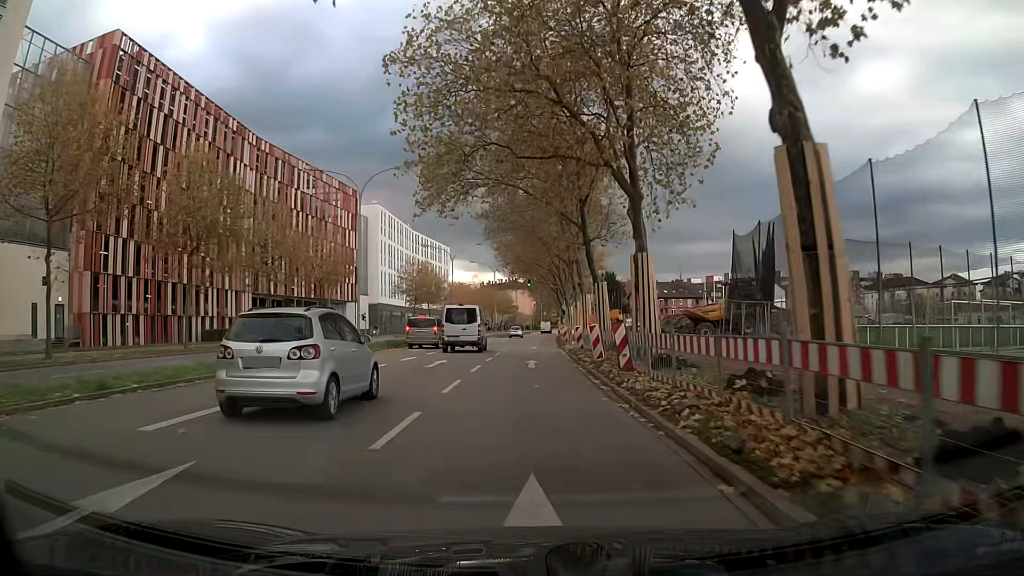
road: secondary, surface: asphalt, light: Day
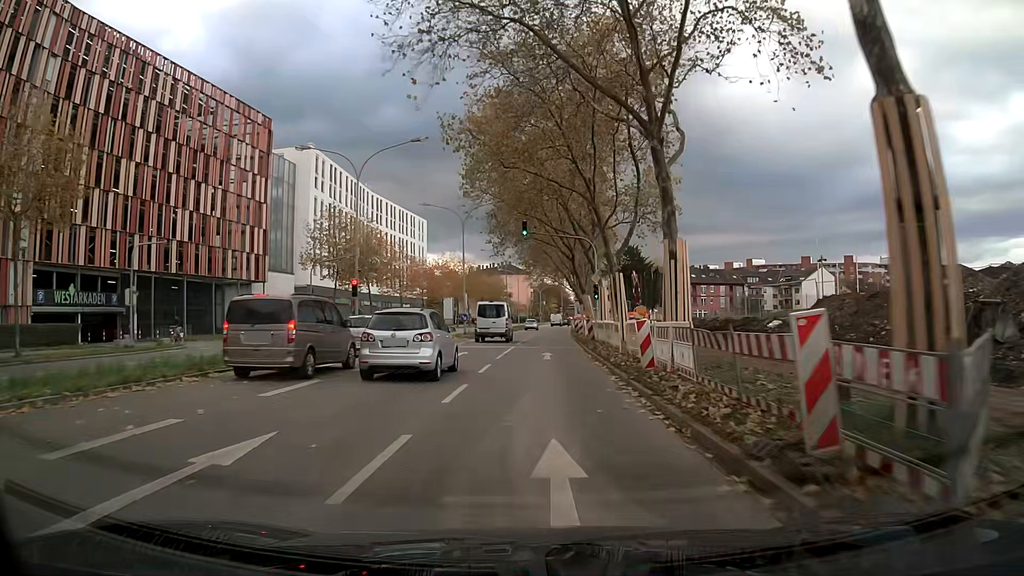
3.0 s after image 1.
(-0.1, +38.5) m; 0°
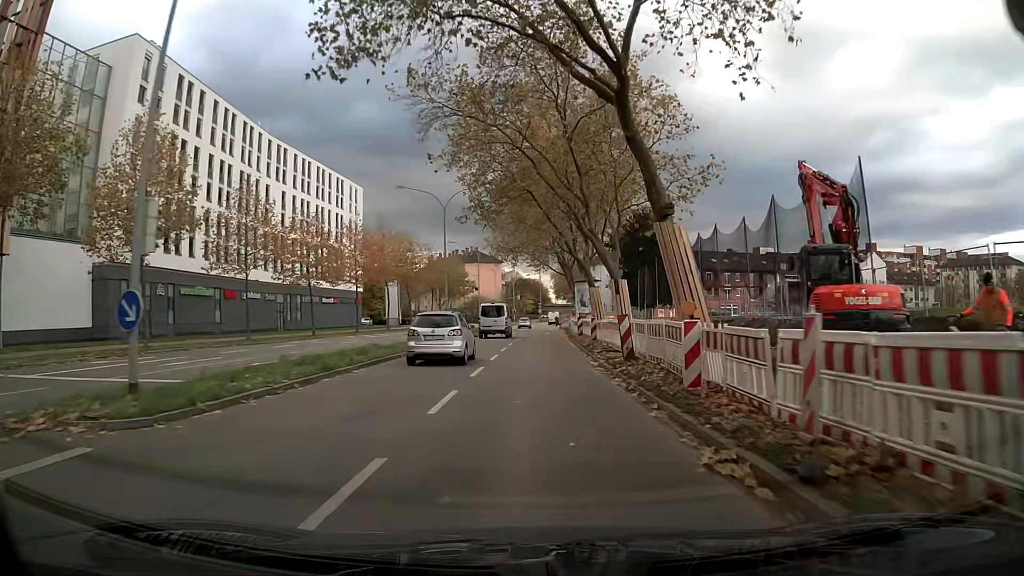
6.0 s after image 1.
(+0.8, +39.4) m; +2°
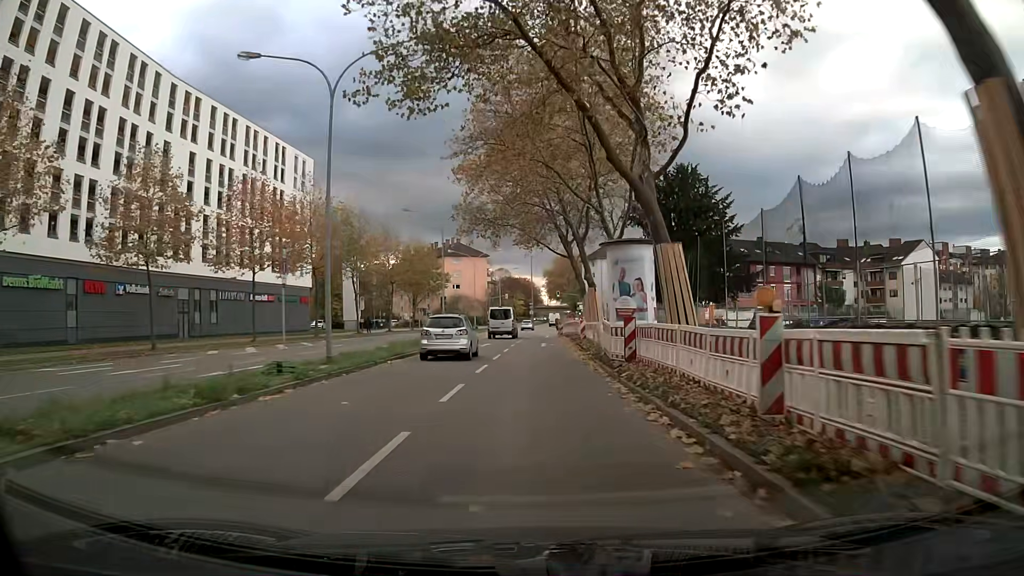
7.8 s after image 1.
(+0.2, +23.4) m; +1°
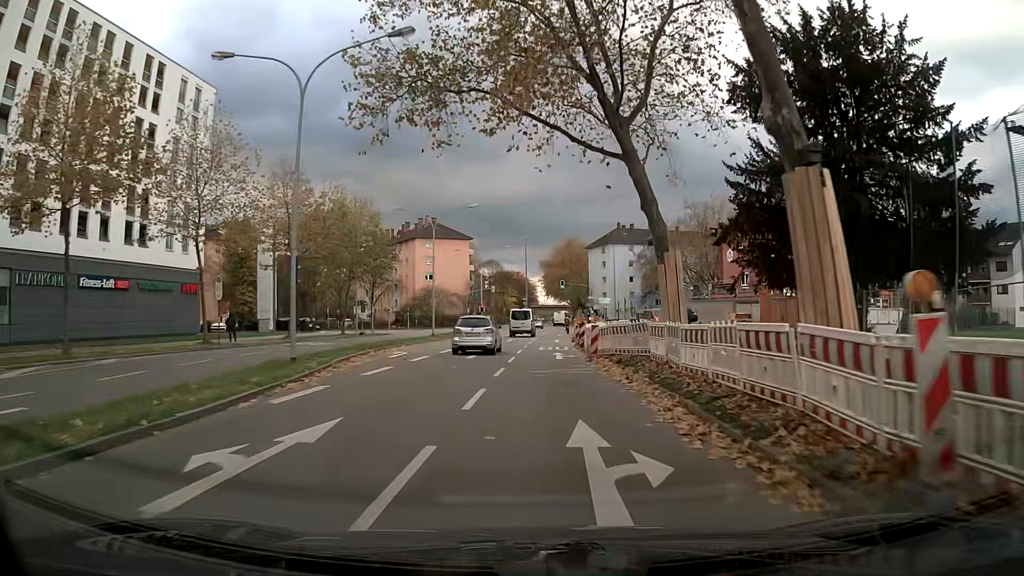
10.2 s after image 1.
(+0.2, +31.7) m; +1°
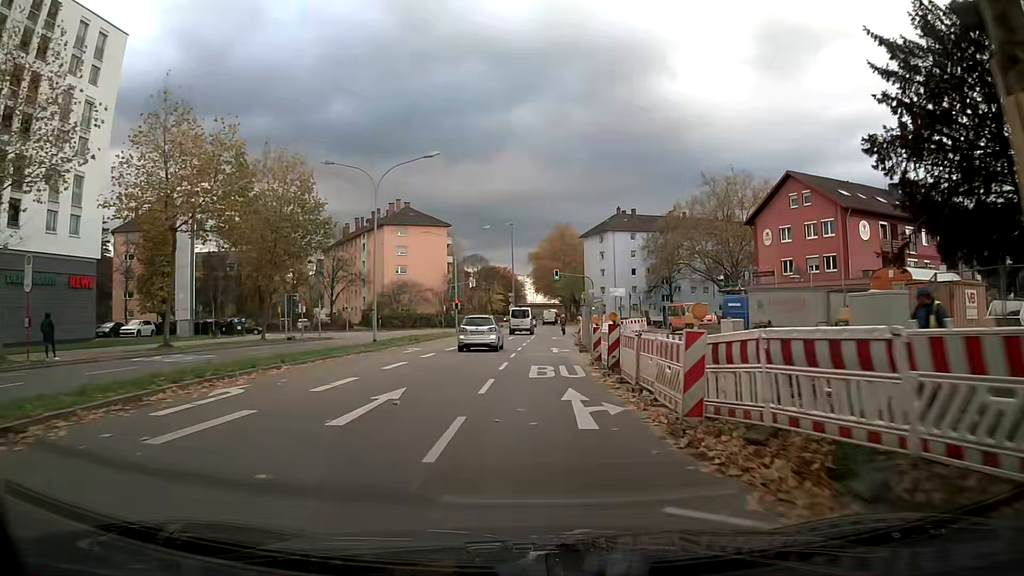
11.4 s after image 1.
(+0.2, +15.8) m; +2°
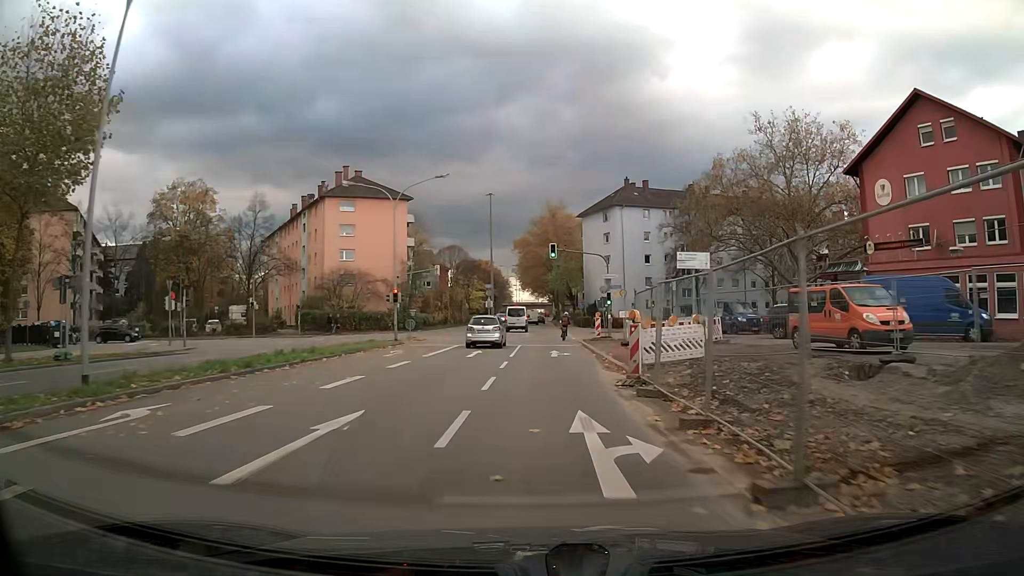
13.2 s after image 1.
(0.0, +23.3) m; 0°
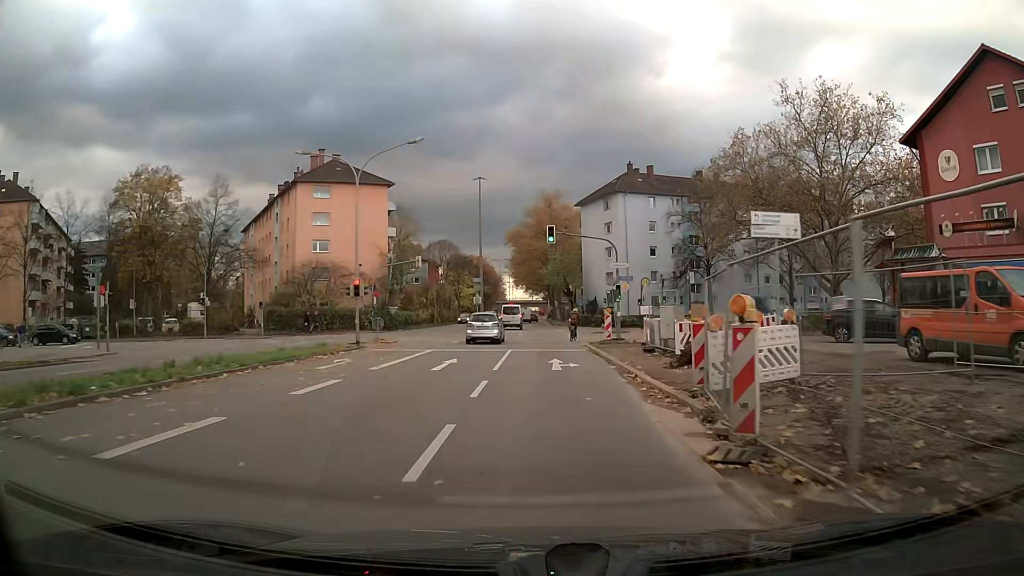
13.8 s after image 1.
(0.0, +7.6) m; 0°
(0, +10) (0, +20) (0, +30) (+1, +40) (+1, +50) (+1, +60) (+1, +70) (+1, +80) (+1, +90) (+1, +100) m
